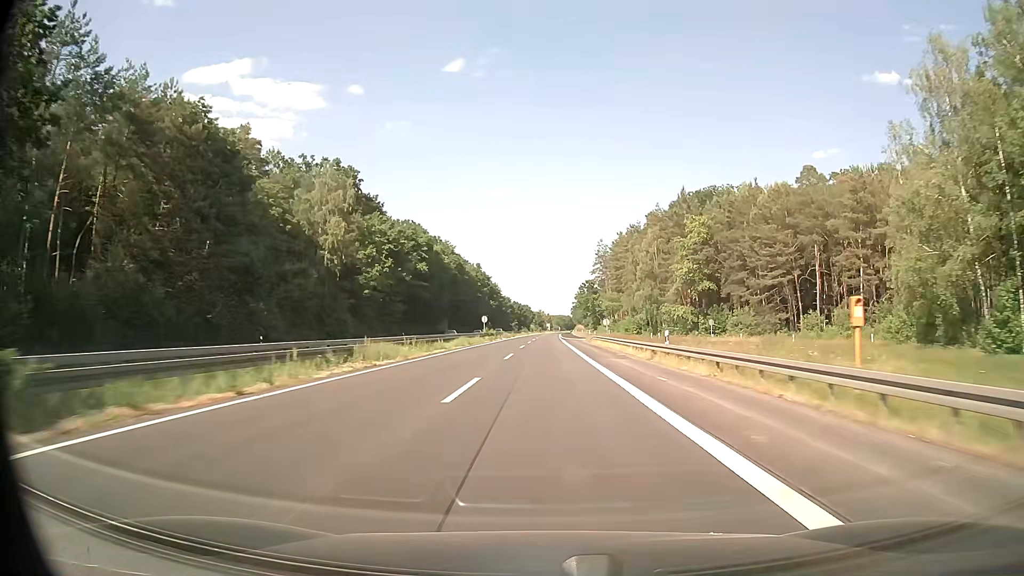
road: trunk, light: Day
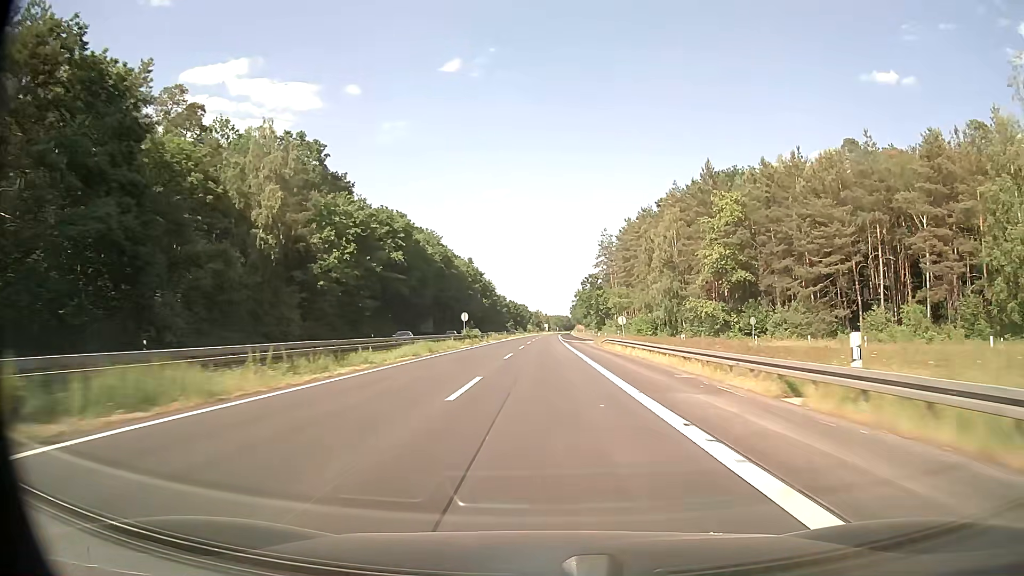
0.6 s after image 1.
(0.0, +17.4) m; 0°
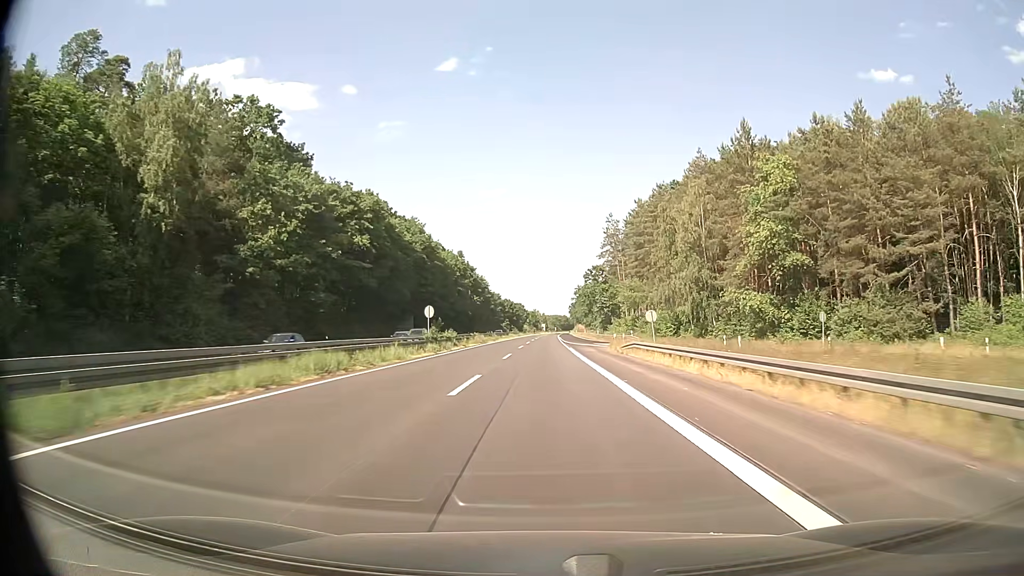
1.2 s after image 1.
(+0.1, +17.4) m; 0°
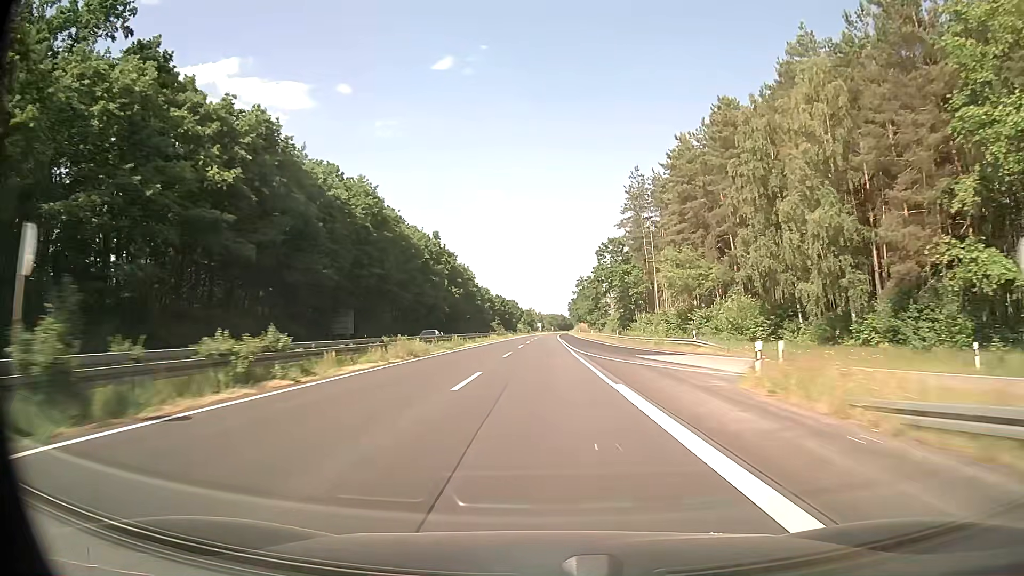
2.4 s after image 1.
(+0.1, +34.9) m; 0°
